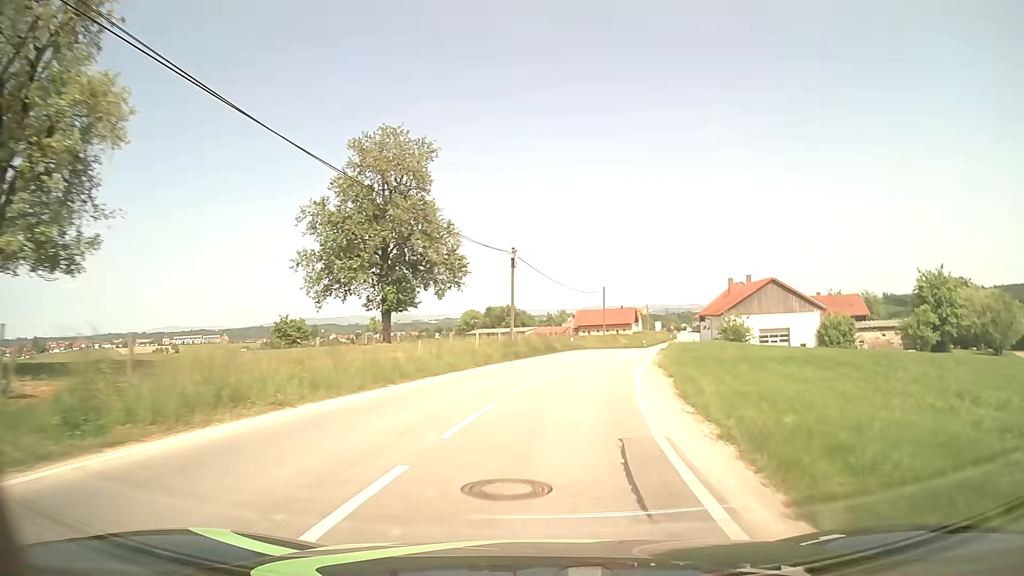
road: tertiary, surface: asphalt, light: Day
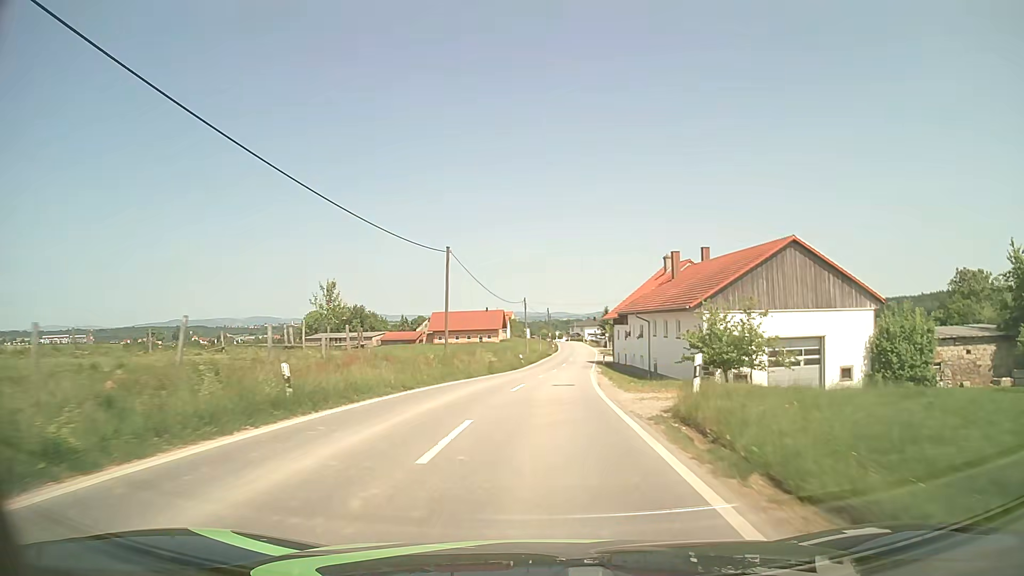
(+4.6, +36.9) m; +11°
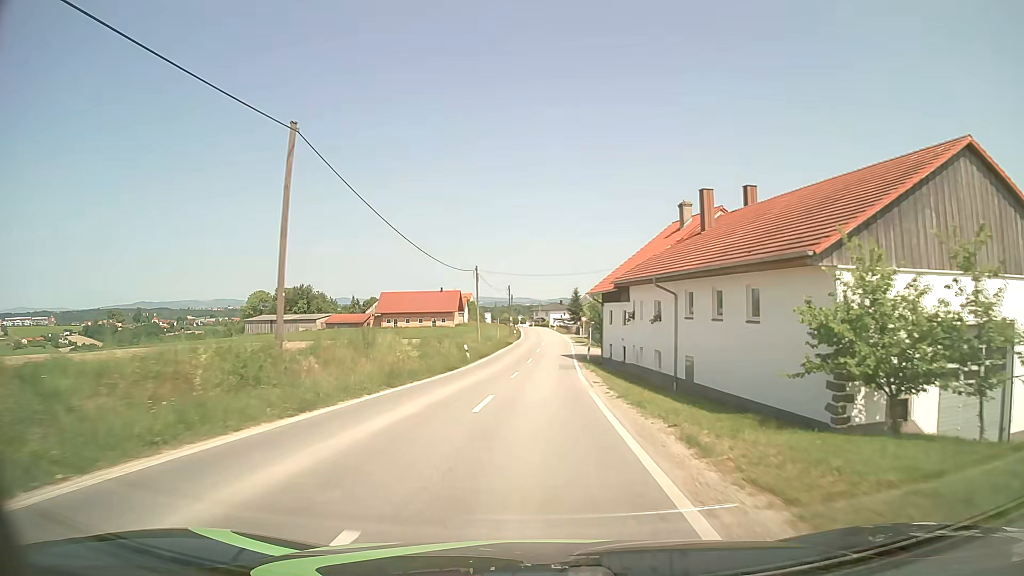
(+0.5, +18.8) m; +3°
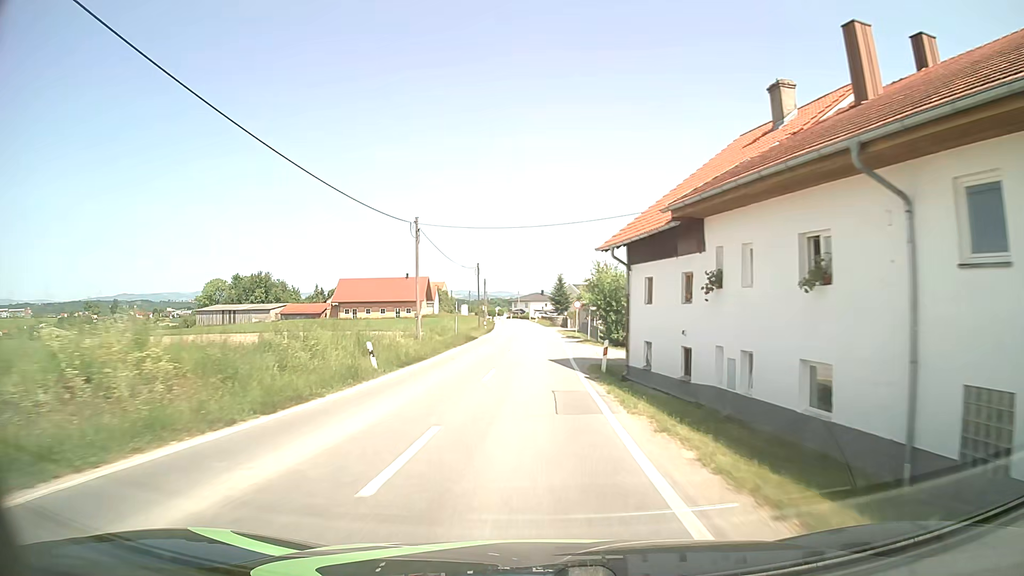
(+0.4, +18.9) m; +2°
(0, +10) (0, +20) (0, +30) (0, +40) (0, +50) (0, +60) (0, +70) (0, +80) (-1, +90) (-1, +100) m
